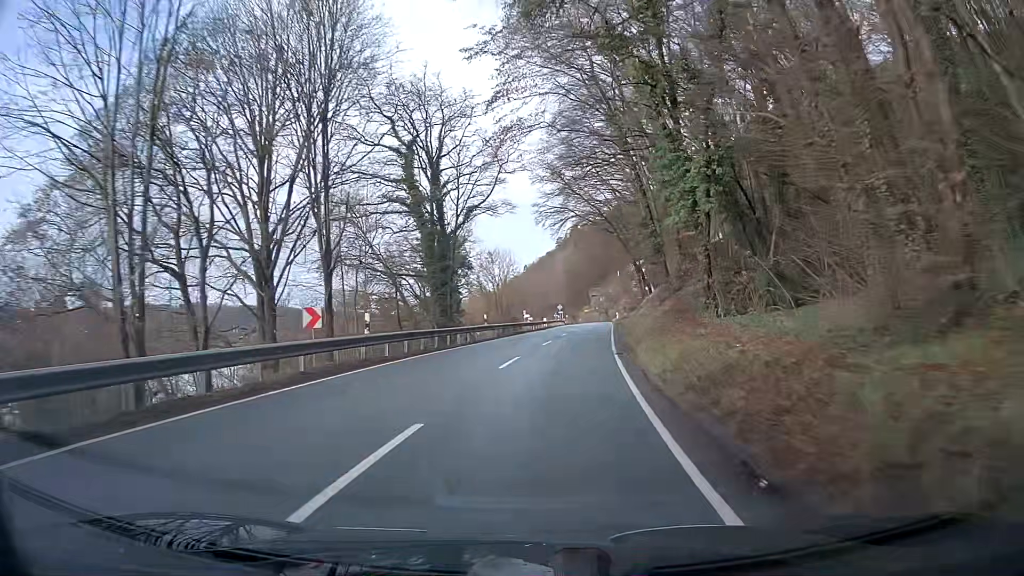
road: secondary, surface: asphalt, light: Day
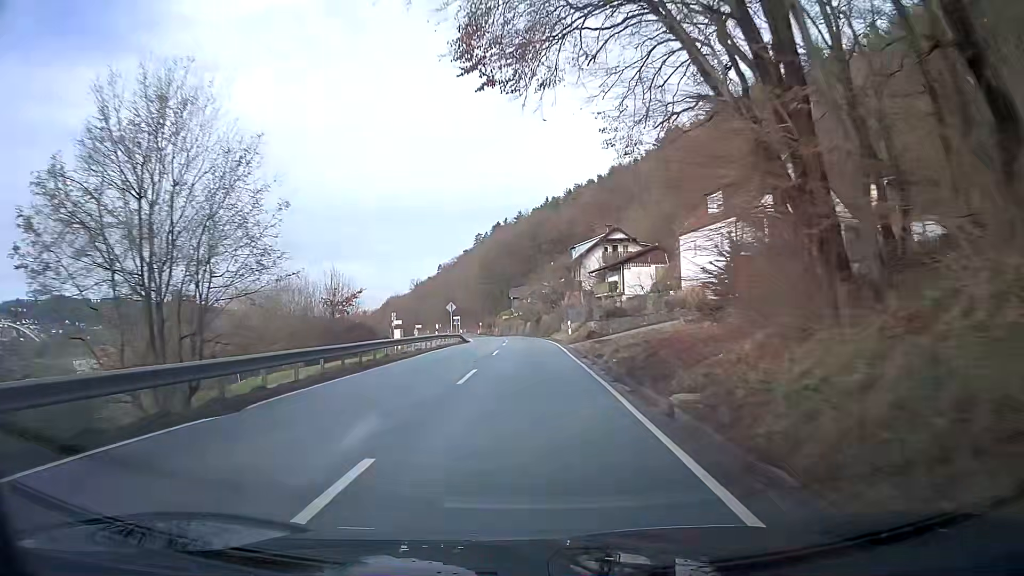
(+3.8, +50.5) m; +6°
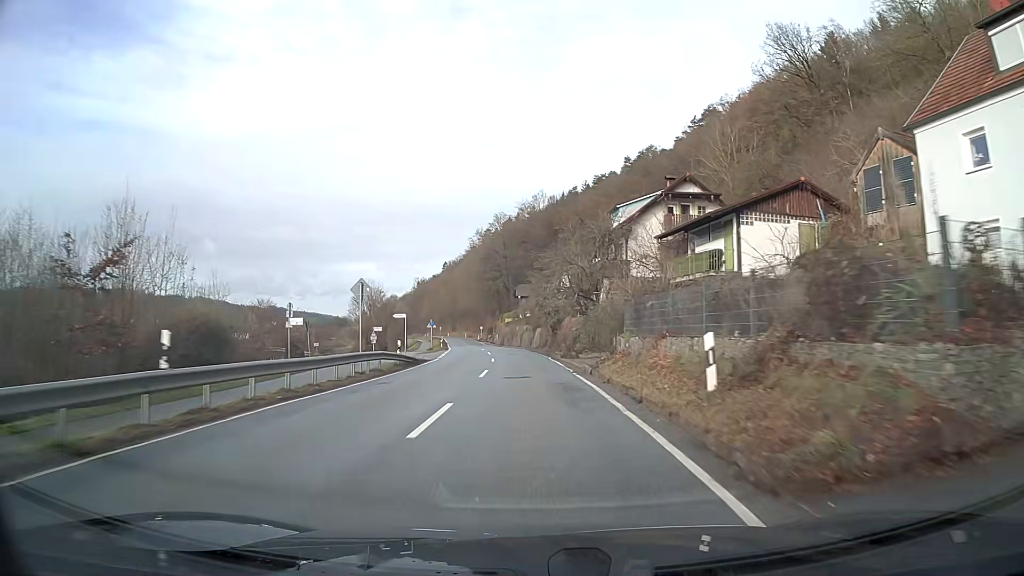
(-0.2, +30.8) m; -1°
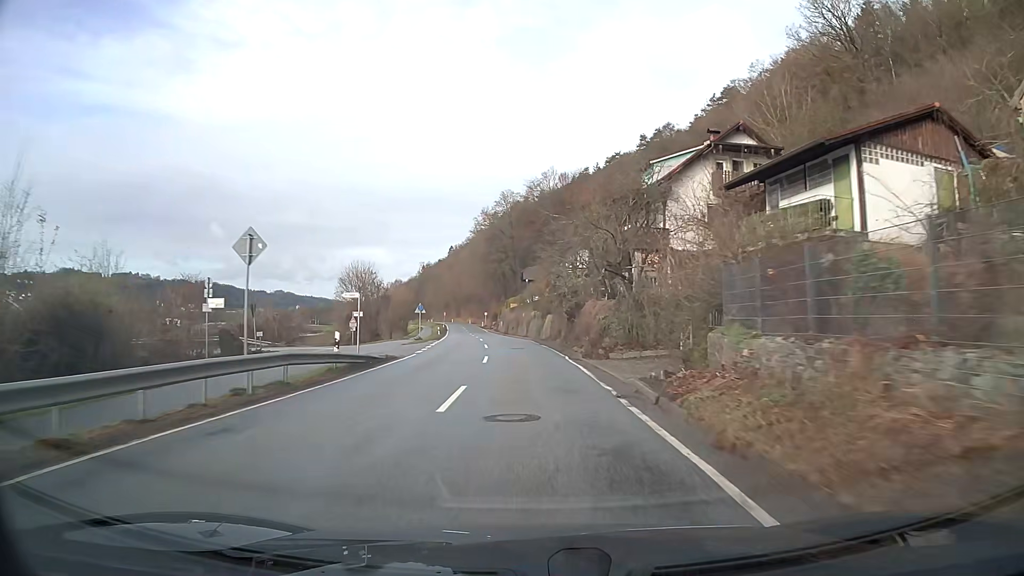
(-0.1, +10.4) m; -1°
